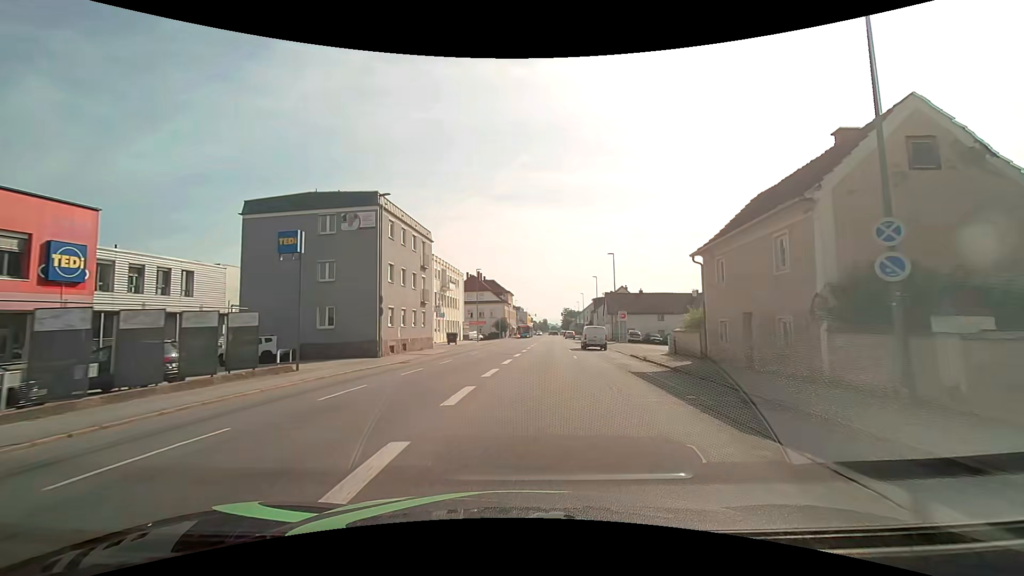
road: tertiary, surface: asphalt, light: Day
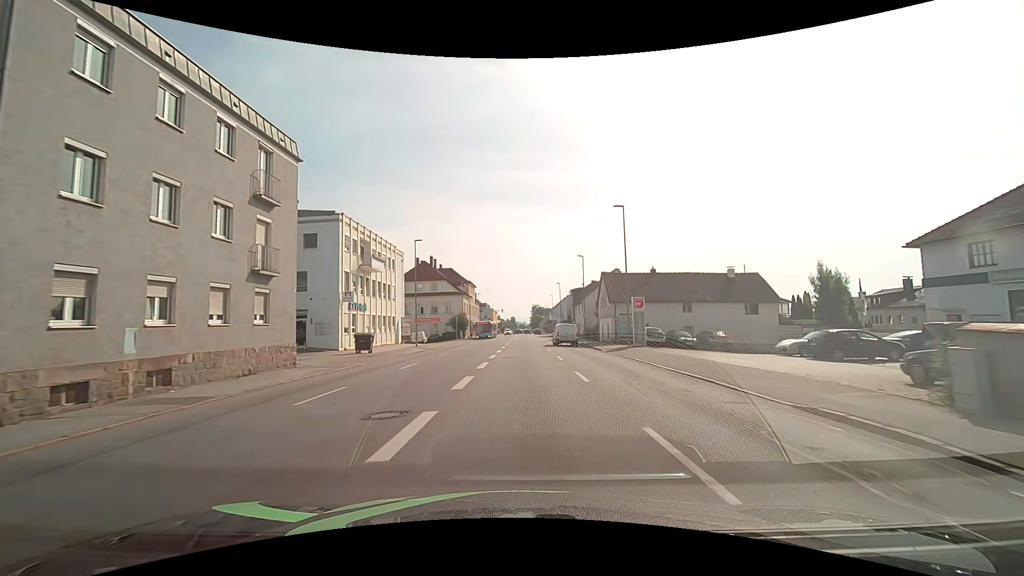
(+0.9, +21.7) m; +4°
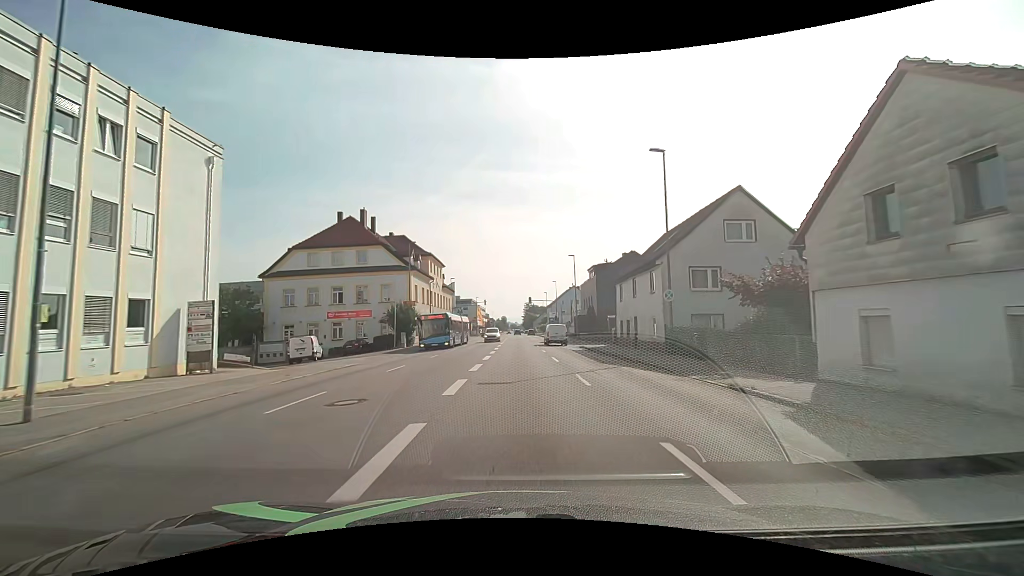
(+0.3, +37.2) m; +1°
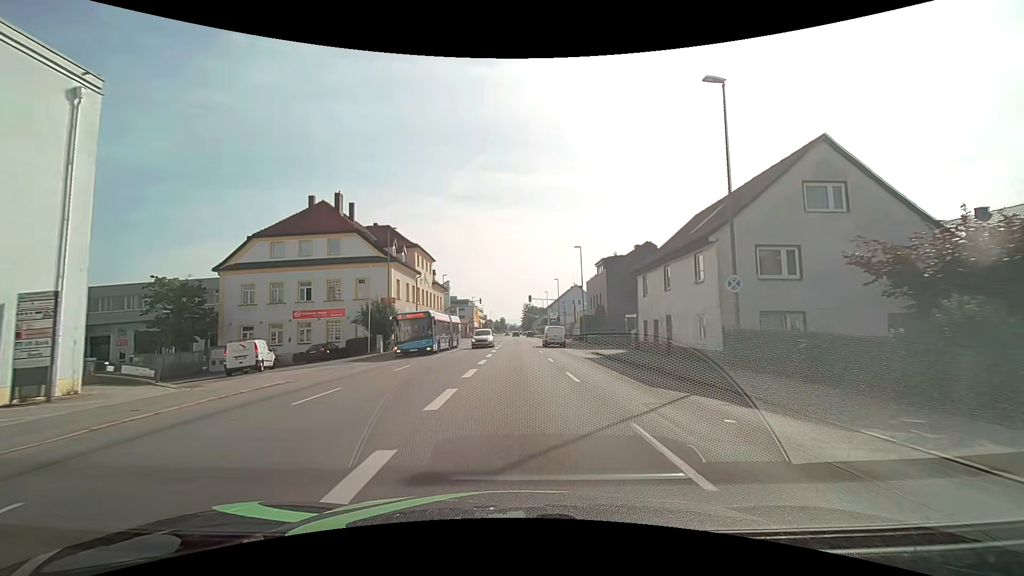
(0.0, +7.5) m; 0°
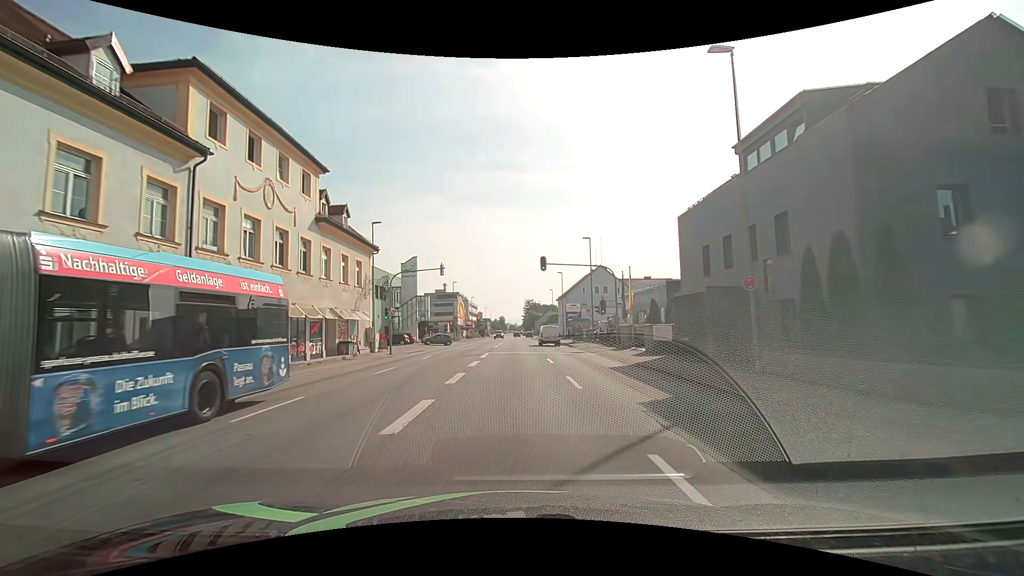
(+0.2, +37.9) m; 0°
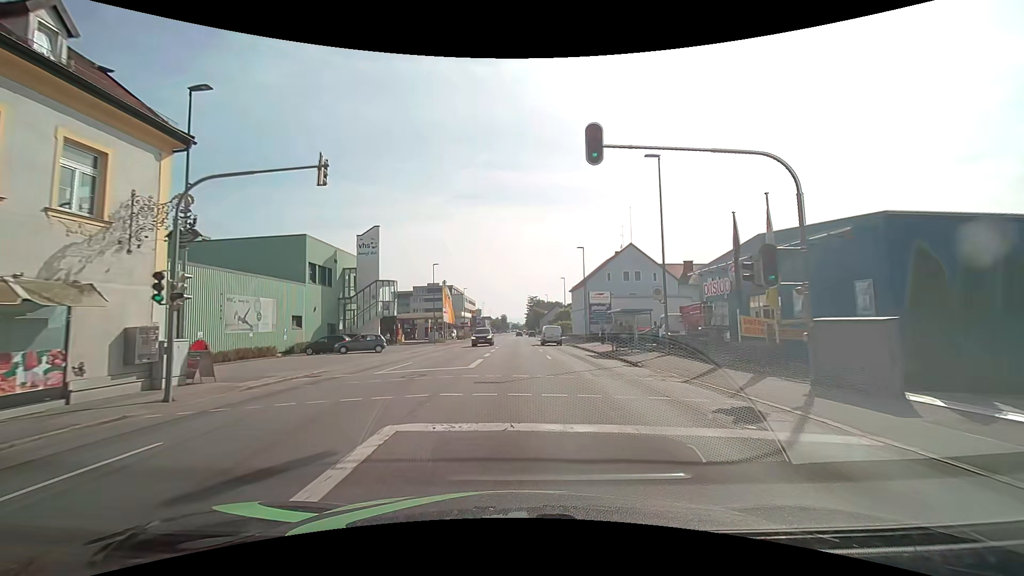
(0.0, +22.8) m; -1°
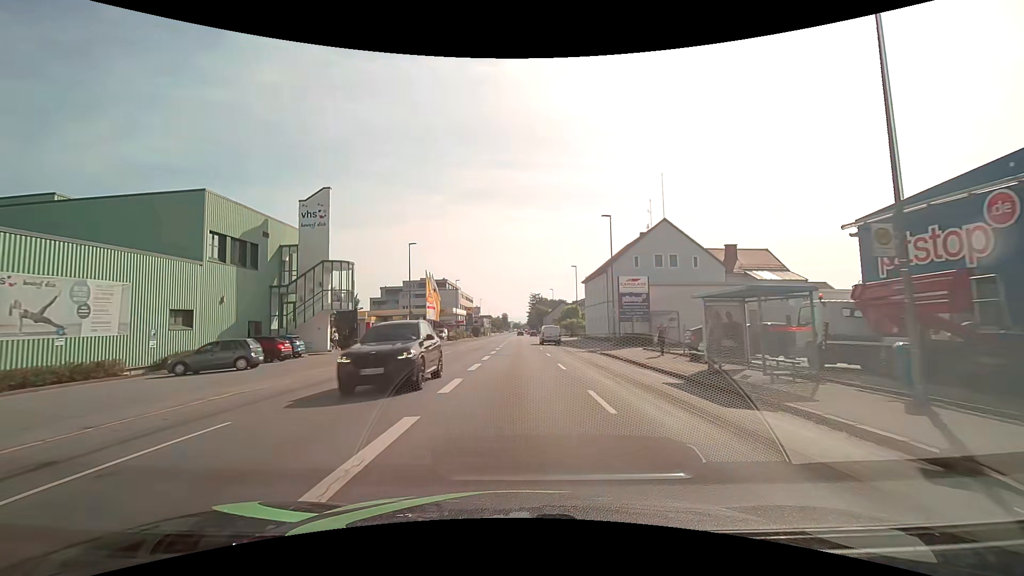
(+0.1, +15.2) m; 0°
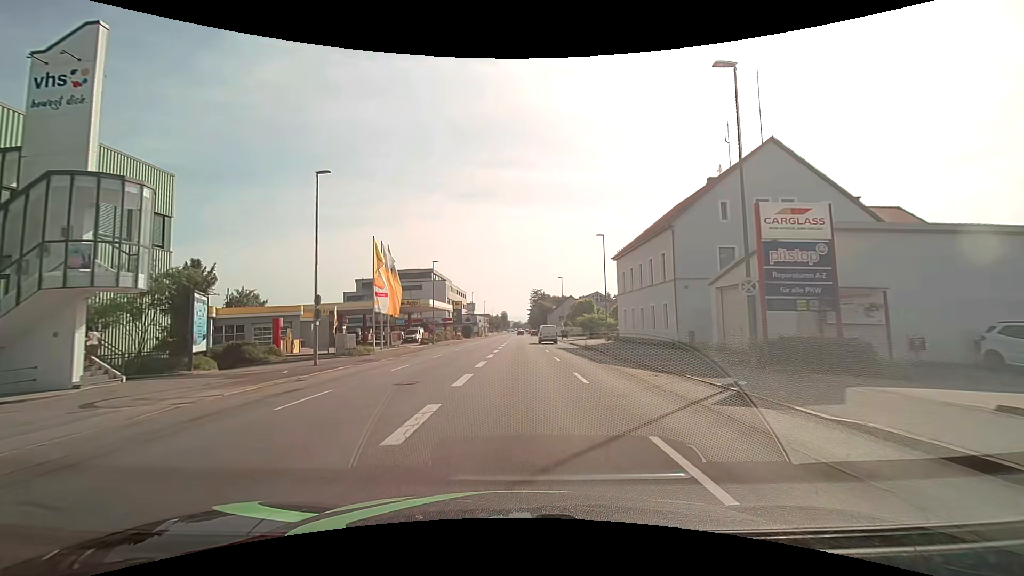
(-0.1, +22.9) m; 0°
(0, +10) (0, +20) (0, +30) (0, +40) (0, +50) (0, +60) (0, +70) (0, +80) (+1, +90) (+1, +100) m
